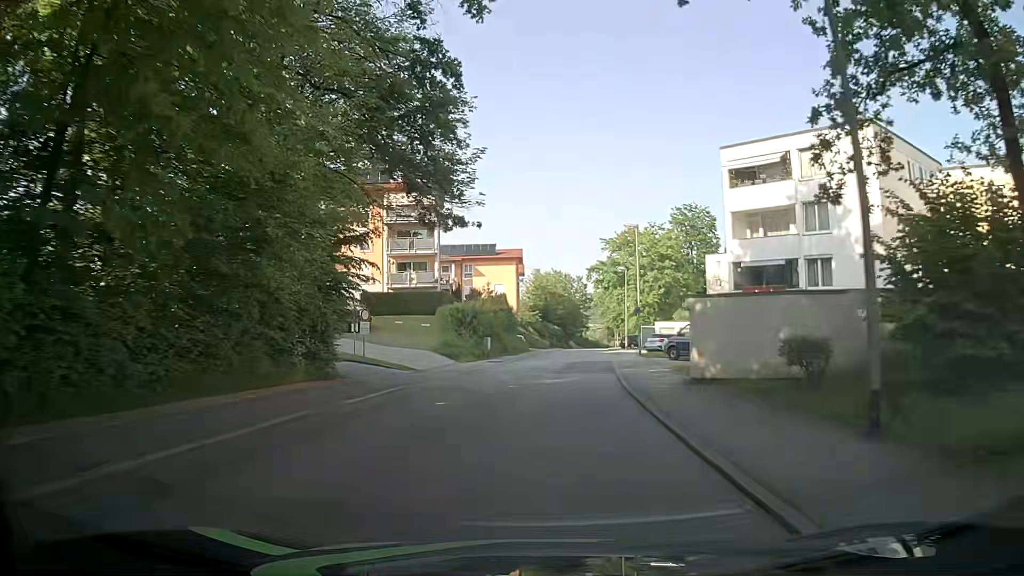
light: Day
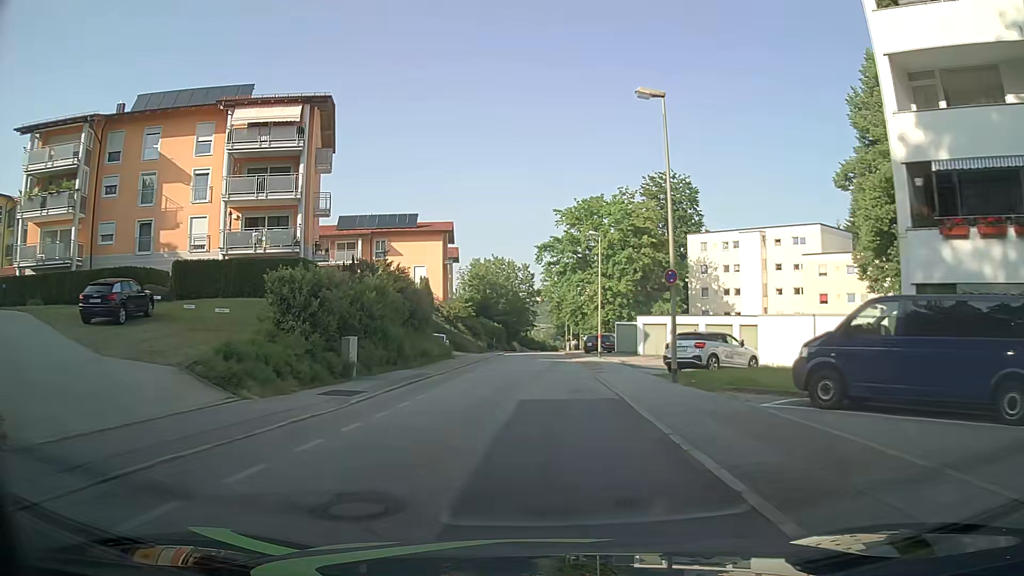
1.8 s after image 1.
(+1.2, +22.9) m; +6°
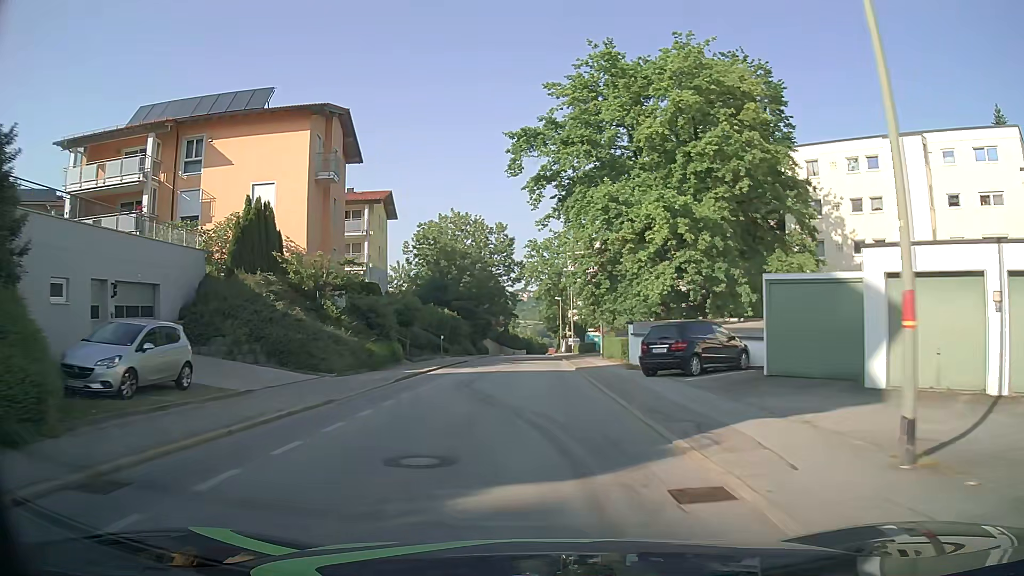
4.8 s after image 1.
(+0.7, +38.3) m; +1°
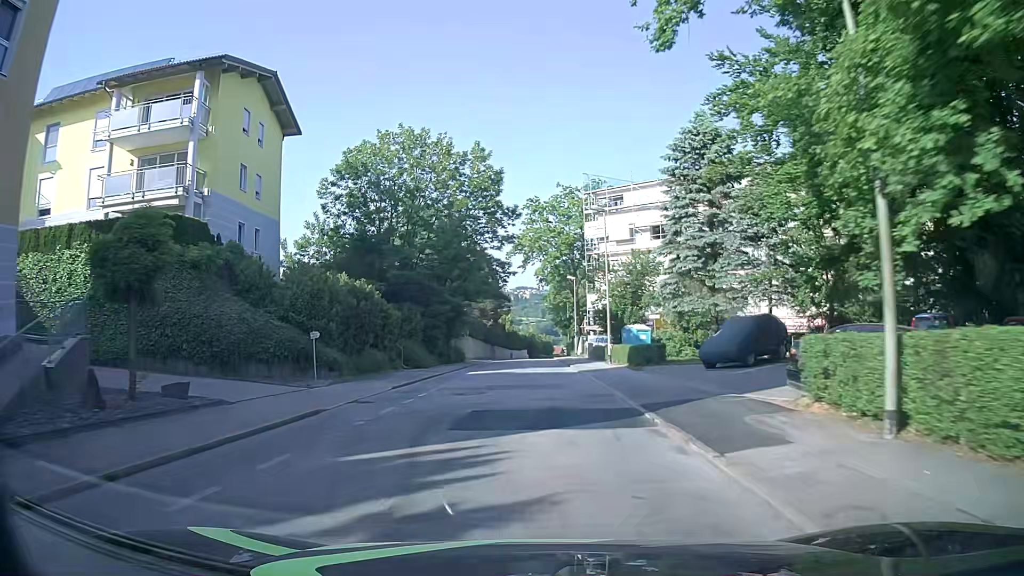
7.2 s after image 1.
(-0.1, +30.6) m; 0°
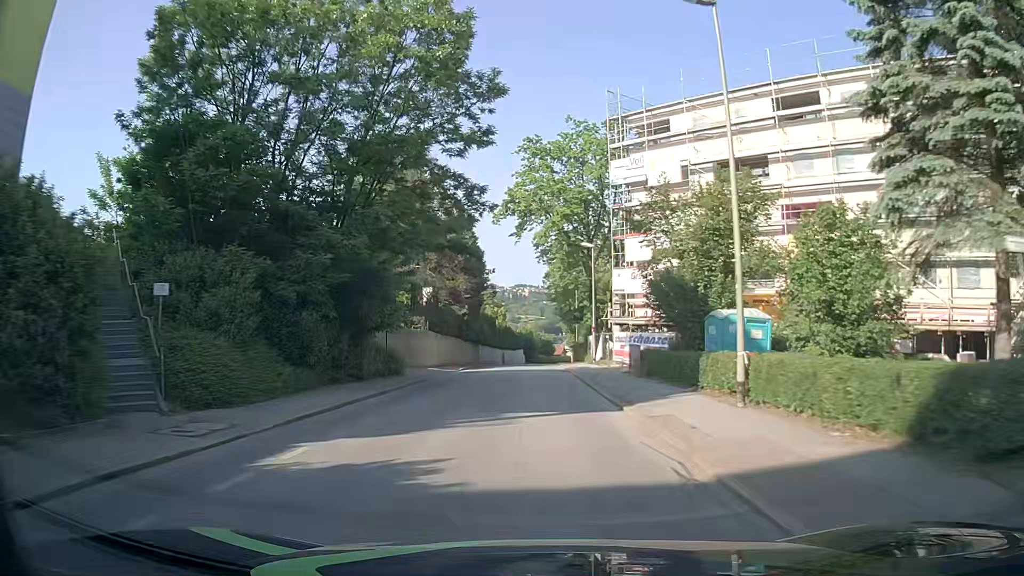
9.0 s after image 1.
(+0.1, +23.0) m; +1°
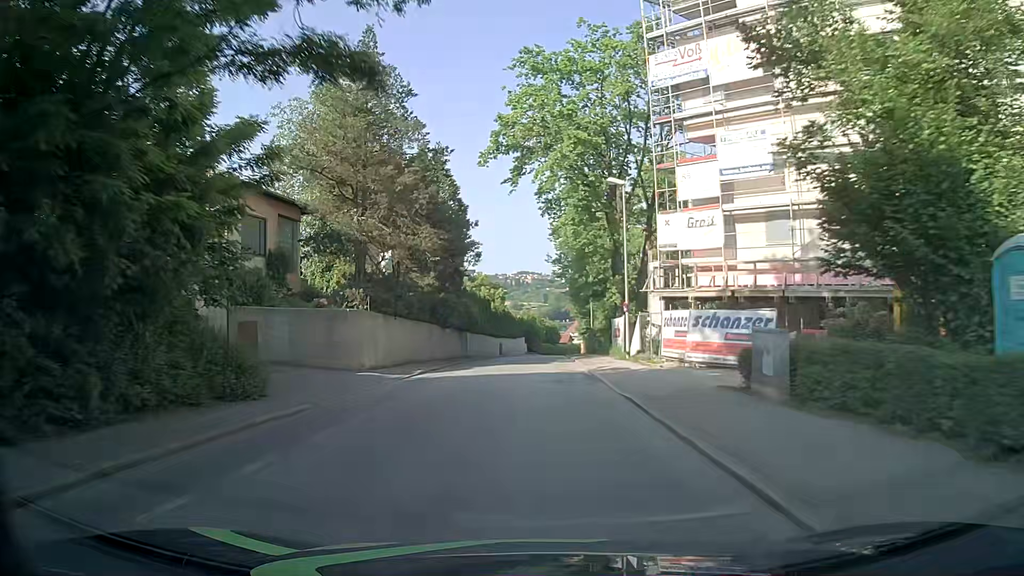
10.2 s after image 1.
(-0.3, +15.3) m; -1°
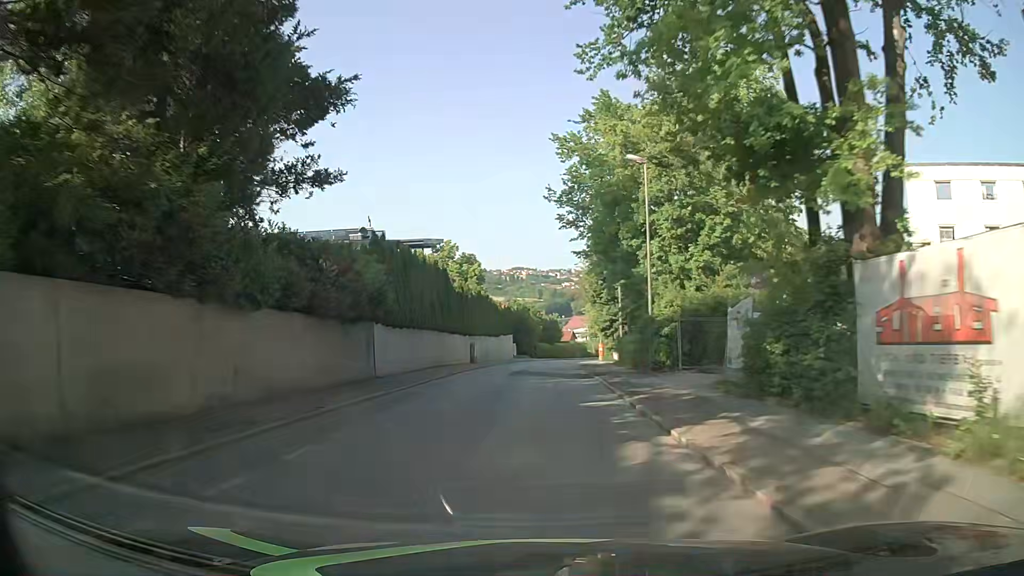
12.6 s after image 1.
(+0.3, +30.6) m; +1°
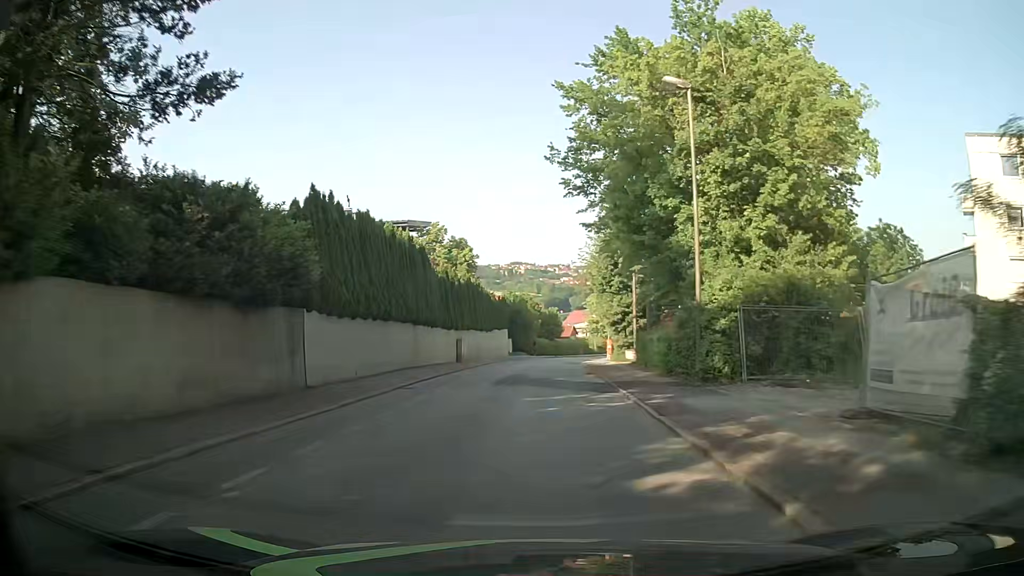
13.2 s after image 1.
(0.0, +7.7) m; 0°
(0, +10) (0, +20) (0, +30) (+1, +40) (+2, +50) (+3, +60) (+5, +70) (+7, +79) (+9, +89) (+12, +99) m
